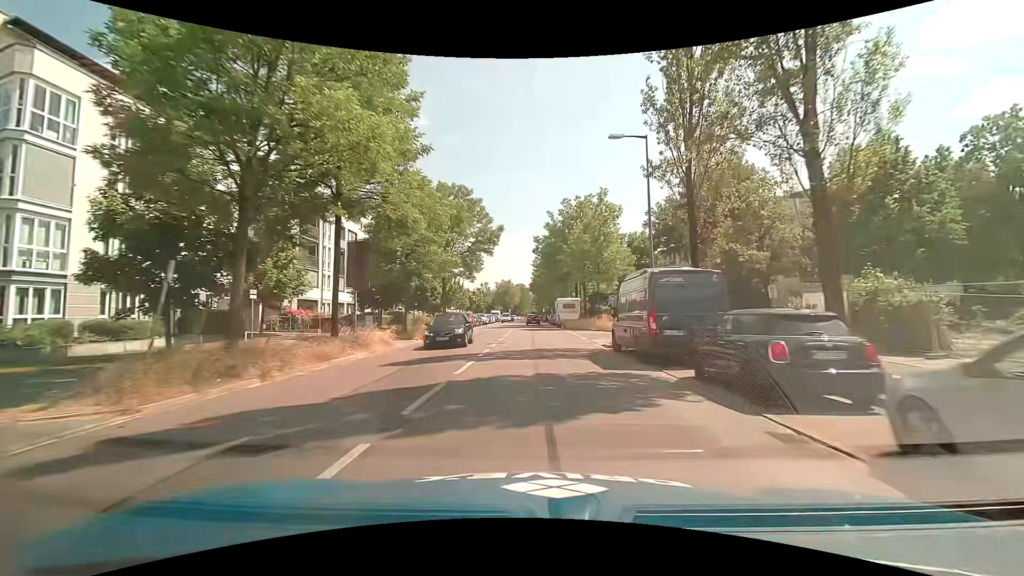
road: secondary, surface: asphalt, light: Day
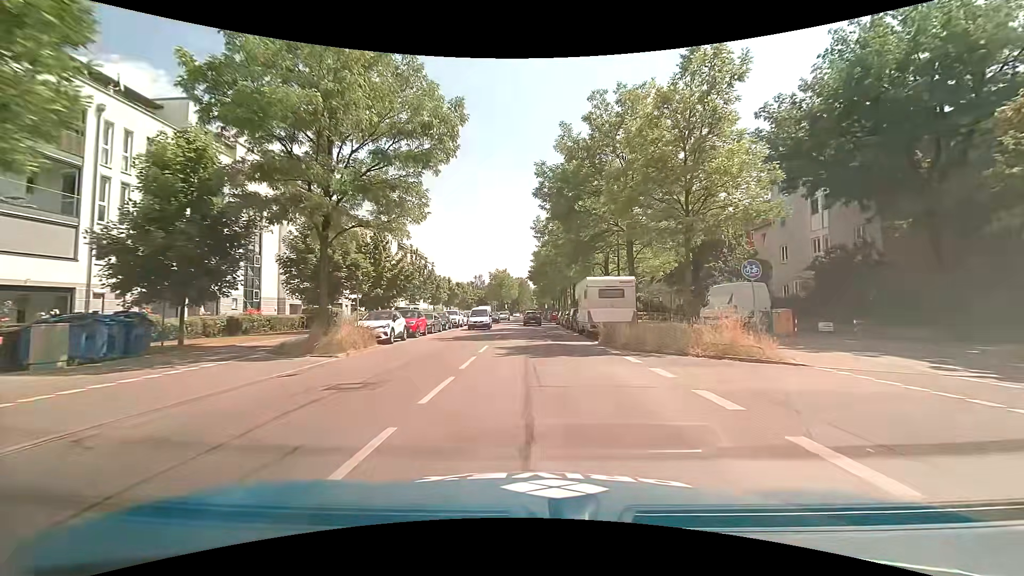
(0.0, +26.3) m; 0°
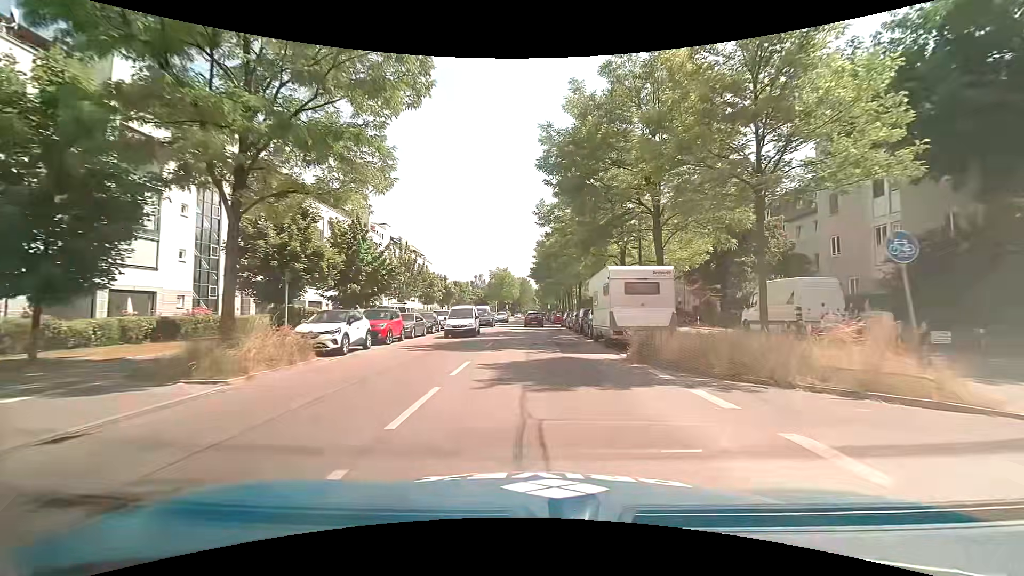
(-0.1, +6.0) m; 0°
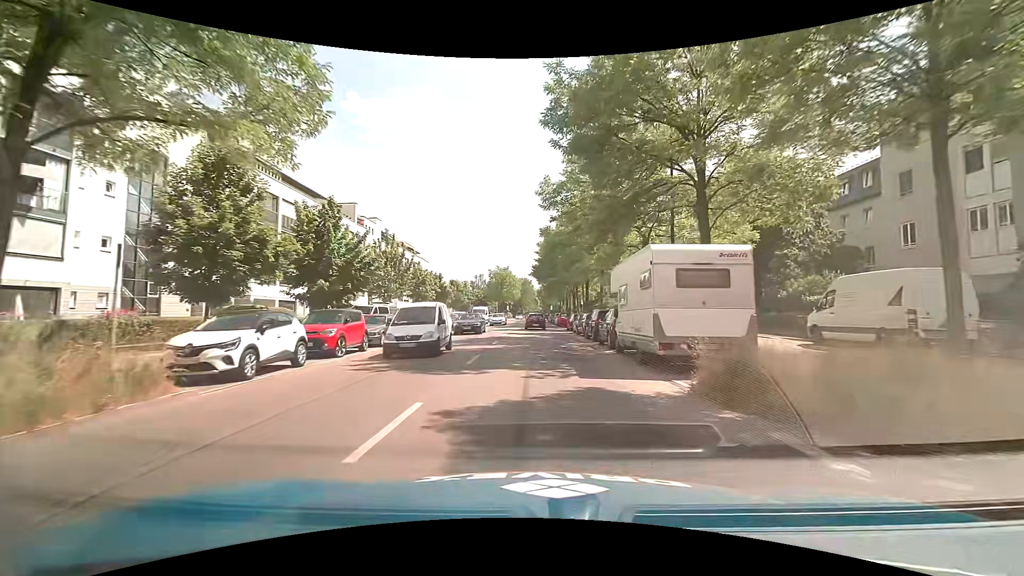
(-0.1, +5.9) m; 0°
